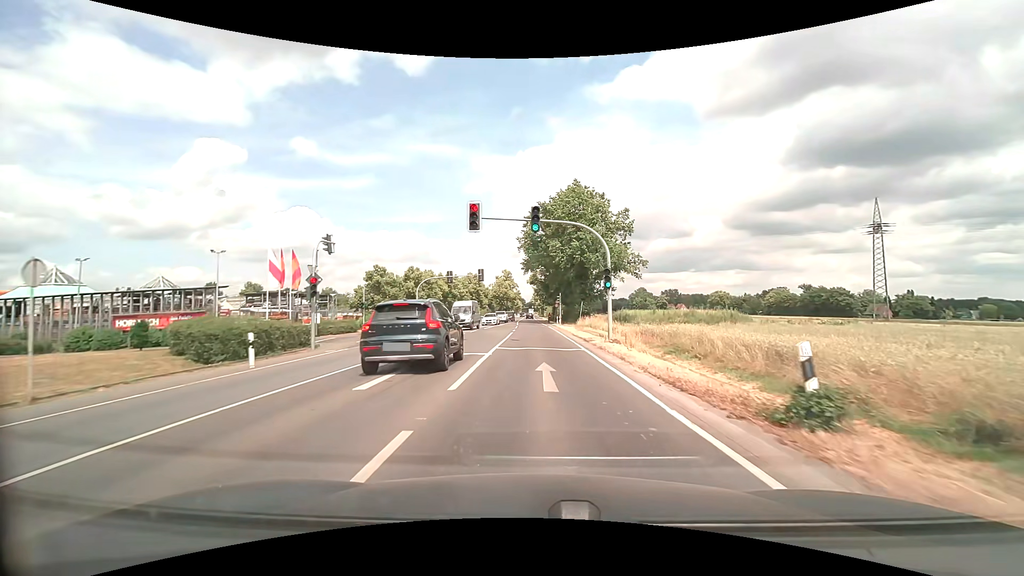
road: secondary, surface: asphalt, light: Day
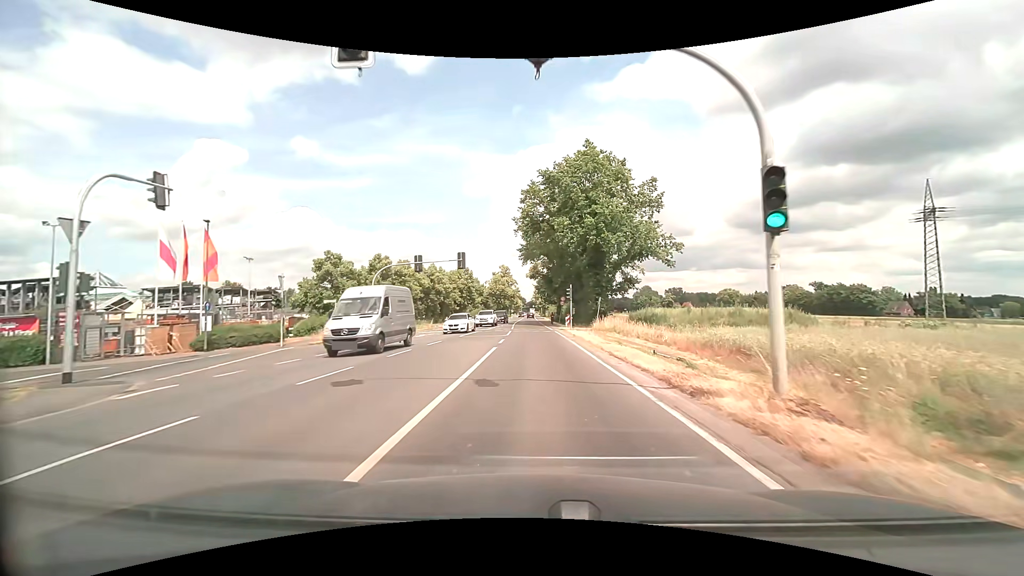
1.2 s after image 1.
(0.0, +15.3) m; 0°
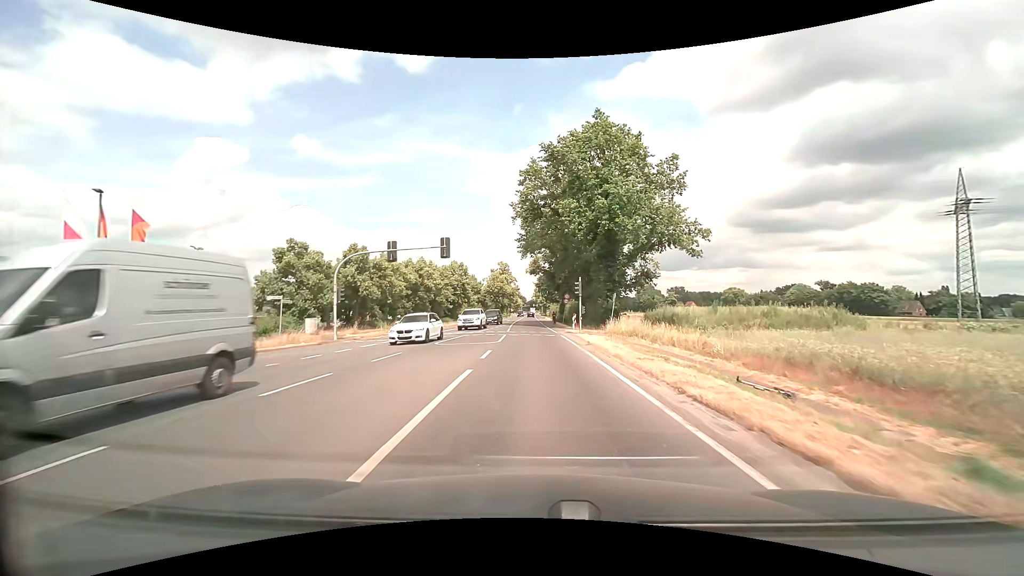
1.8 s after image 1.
(0.0, +7.6) m; 0°
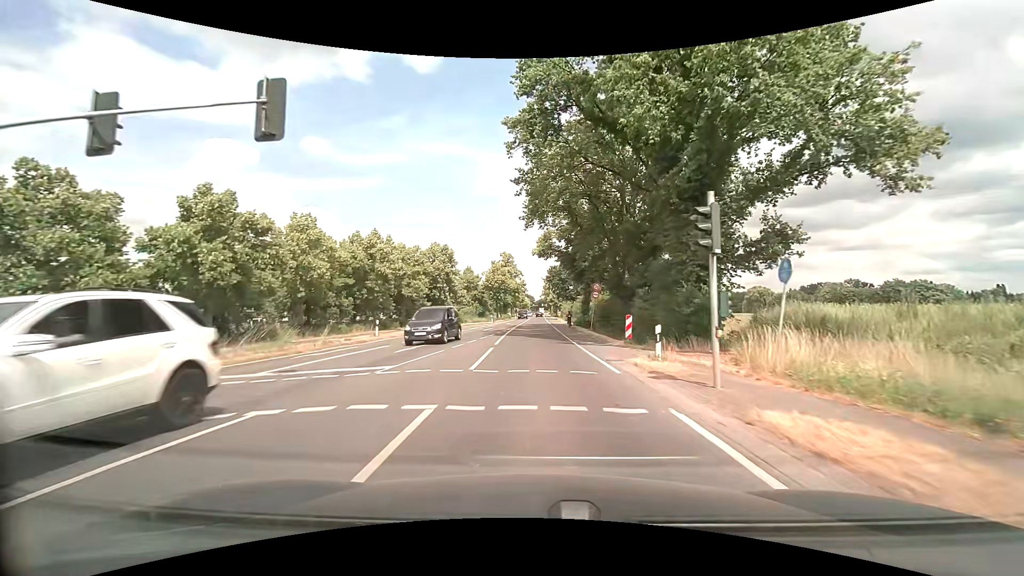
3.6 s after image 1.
(-0.1, +22.9) m; -1°
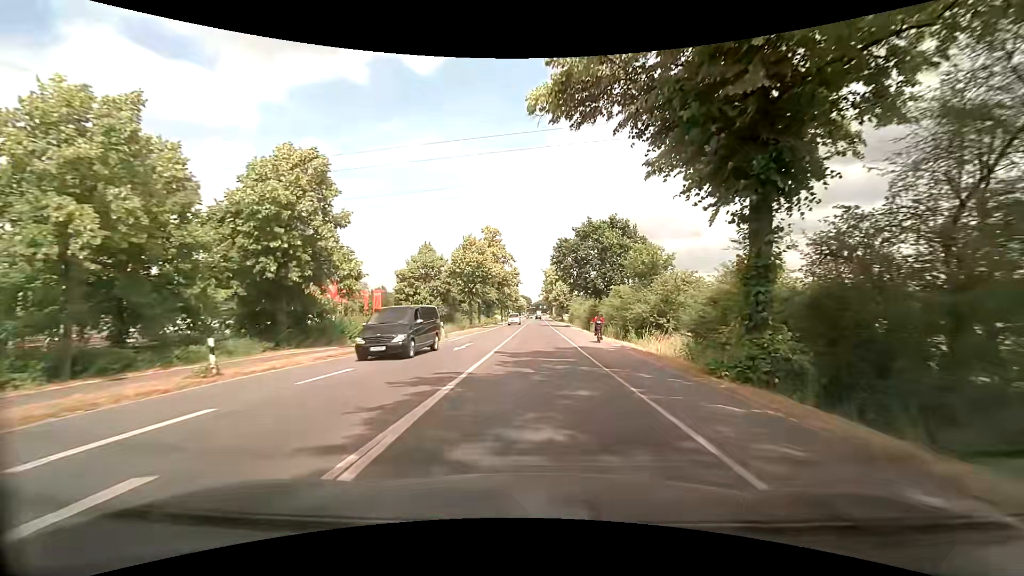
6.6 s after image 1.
(-0.1, +38.5) m; 0°
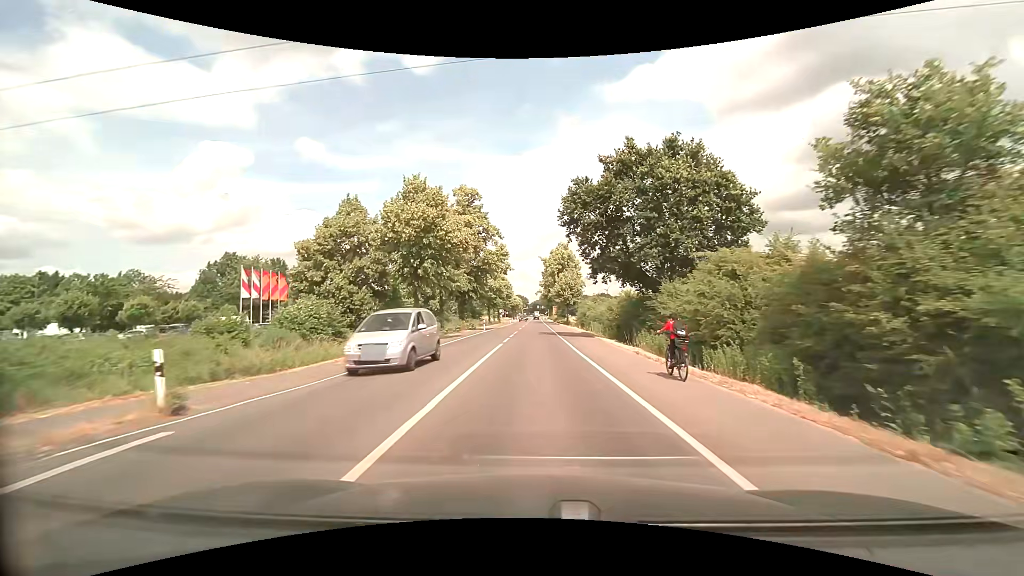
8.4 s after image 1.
(+0.1, +25.9) m; 0°
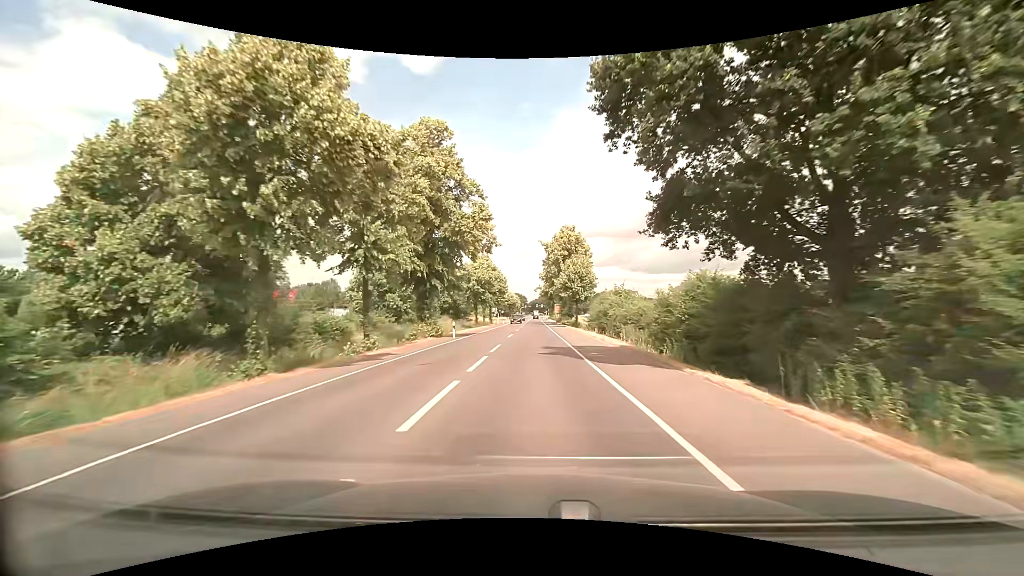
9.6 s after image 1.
(0.0, +19.0) m; 0°
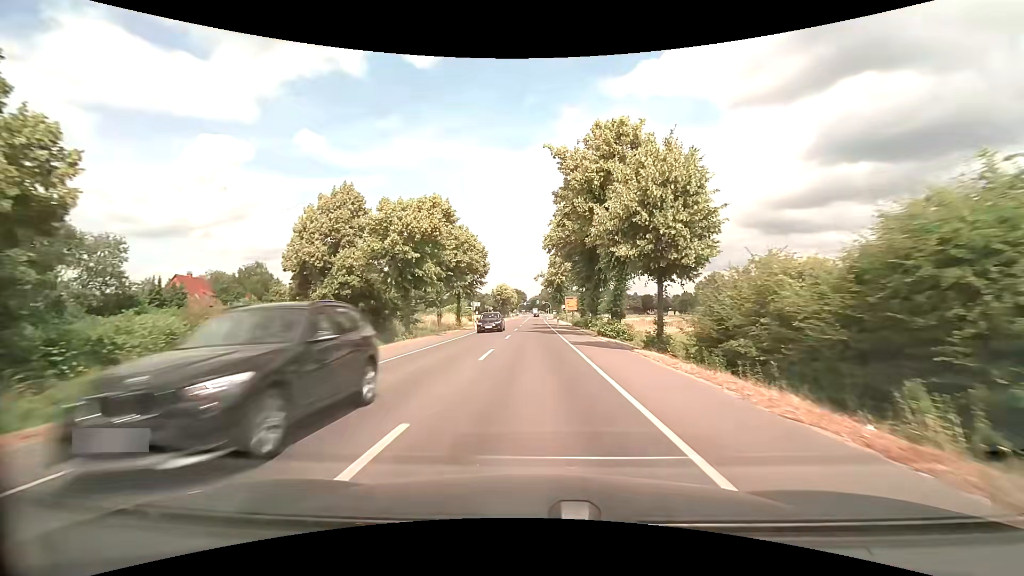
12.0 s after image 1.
(+0.1, +40.1) m; 0°
(0, +10) (0, +20) (0, +30) (0, +40) (0, +50) (0, +60) (0, +70) (0, +80) (0, +90) (0, +100) m
